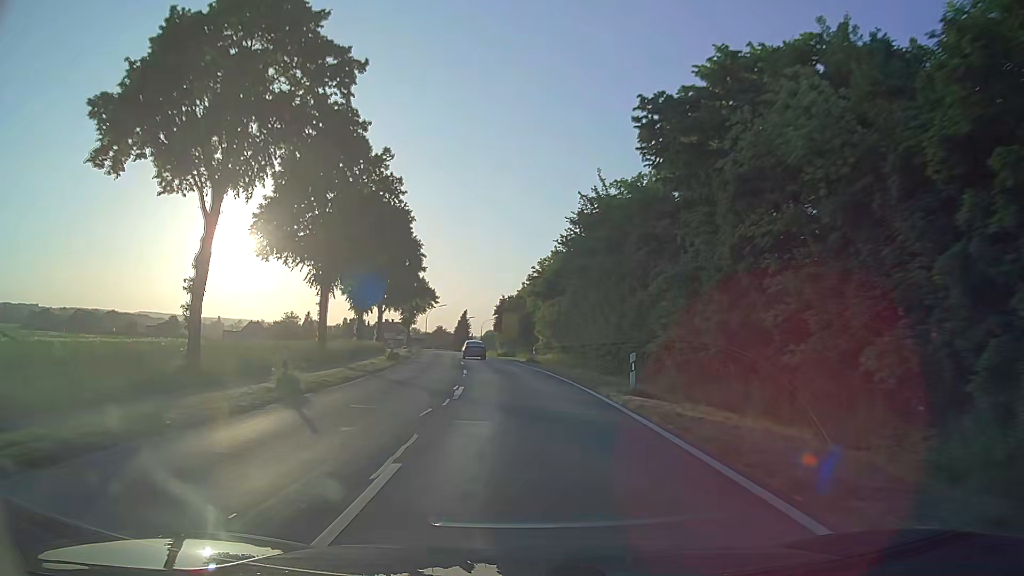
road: secondary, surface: asphalt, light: Day
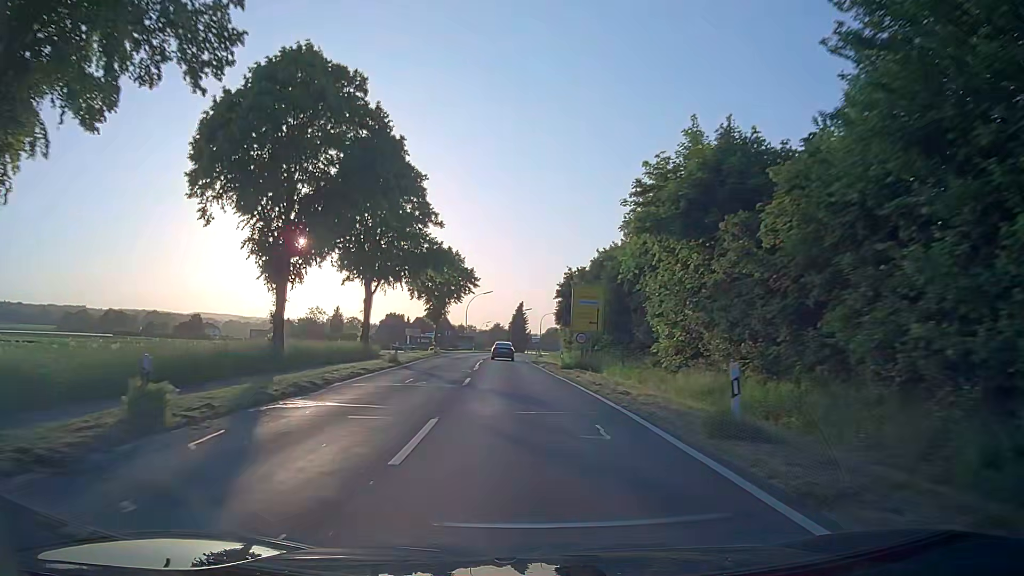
(-1.4, +32.0) m; -5°
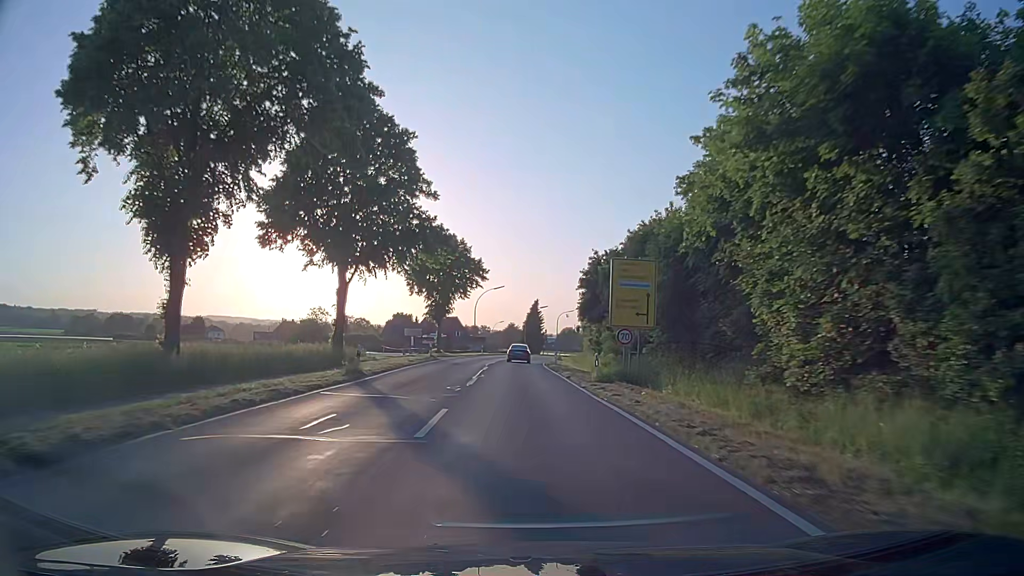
(-0.1, +10.7) m; -2°
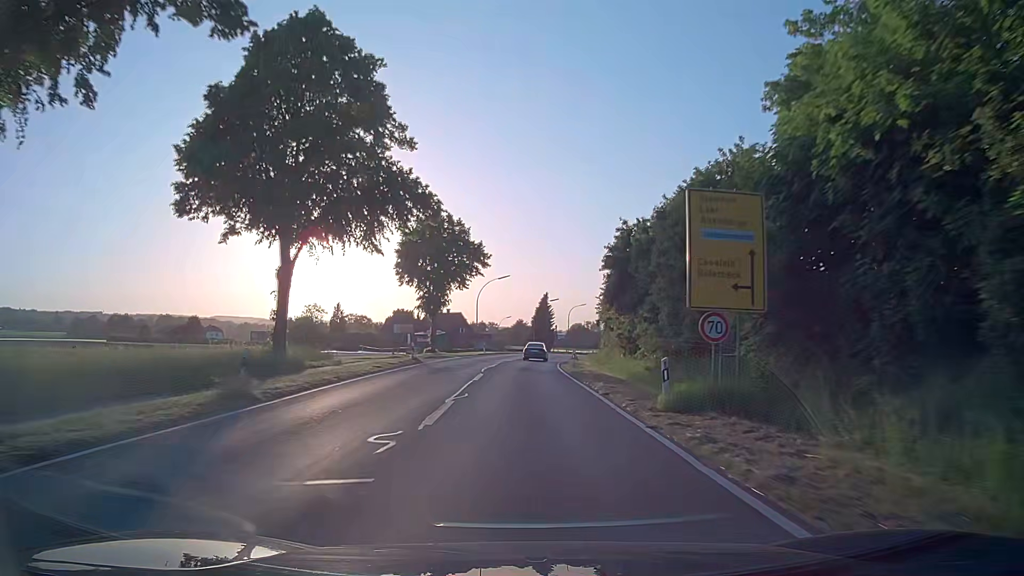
(0.0, +10.7) m; 0°
(0, +10) (0, +20) (0, +30) (0, +40) (0, +50) (+1, +60) (+2, +70) (+4, +80) (+6, +90) (+8, +99) m
